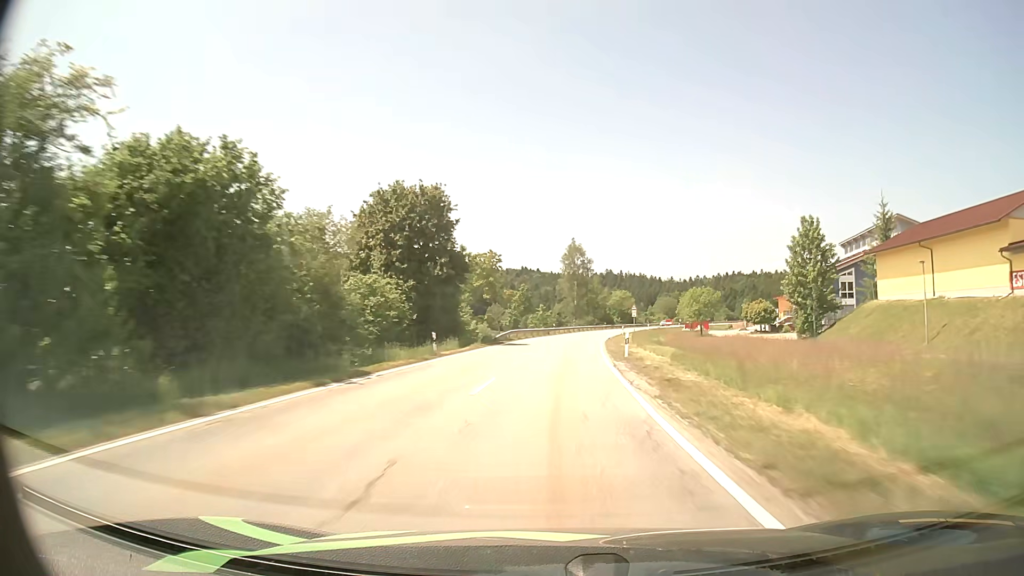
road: secondary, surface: asphalt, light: Day
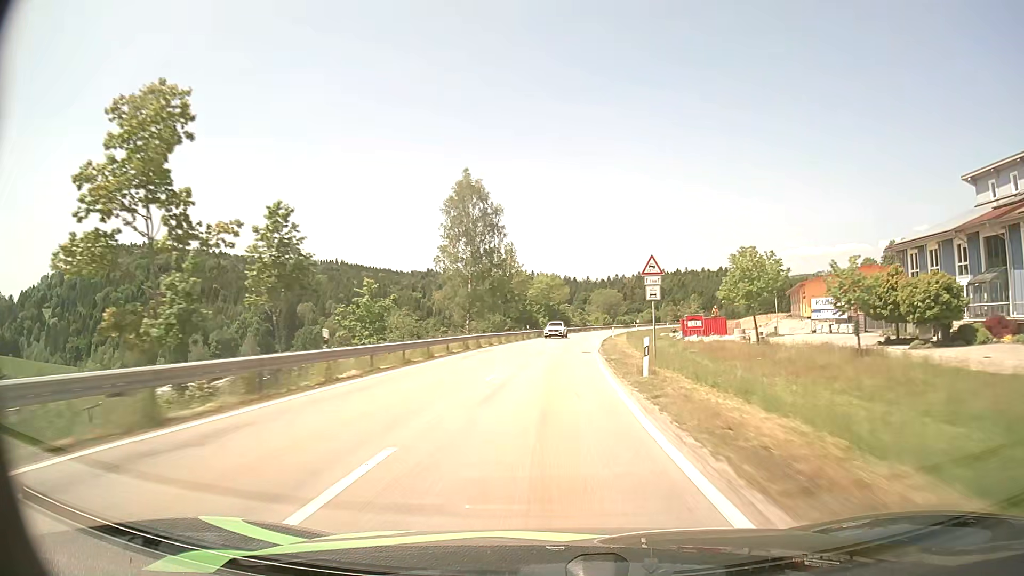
(+4.0, +62.9) m; +8°
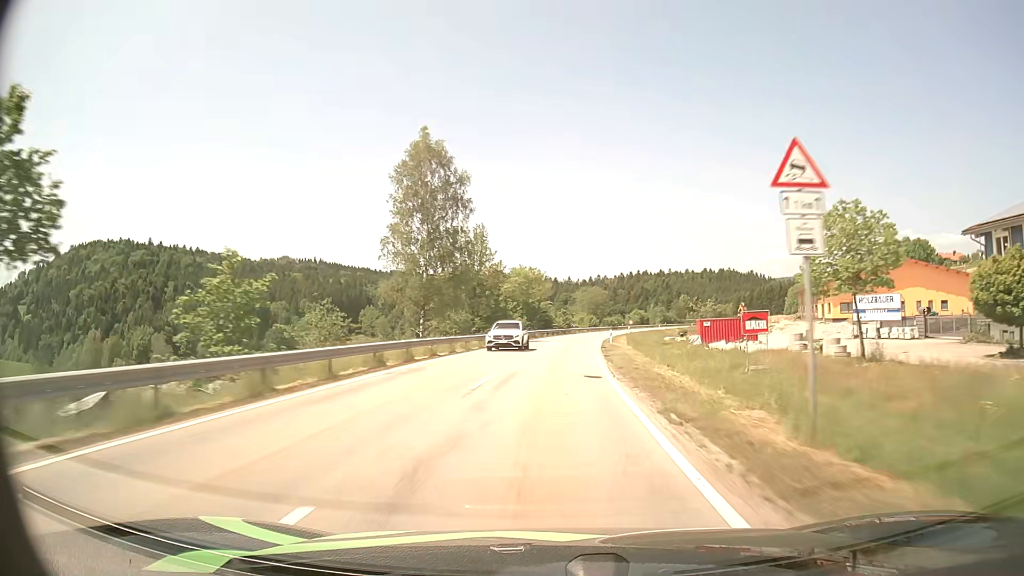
(+0.1, +15.8) m; +1°
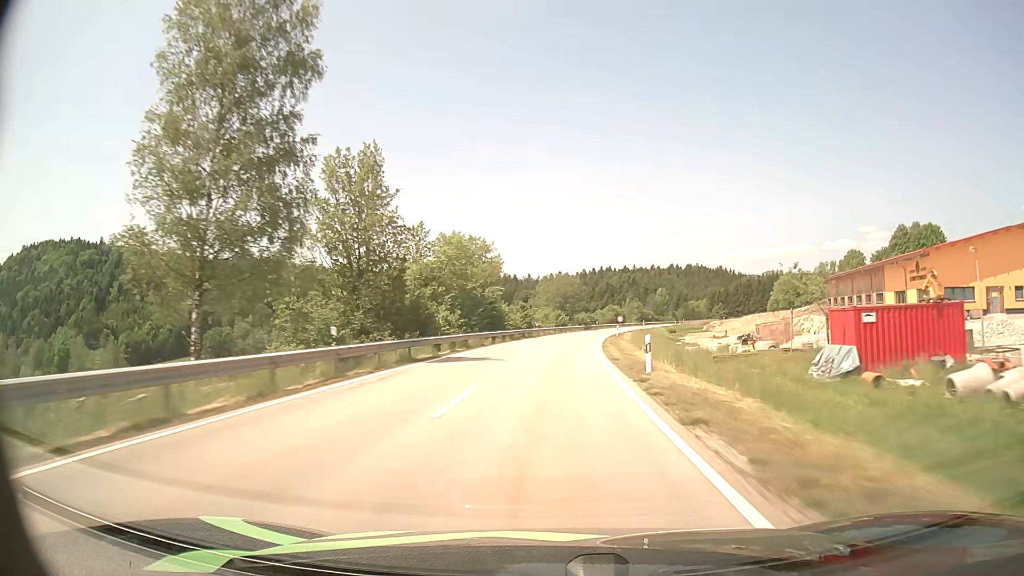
(+1.0, +31.7) m; +3°
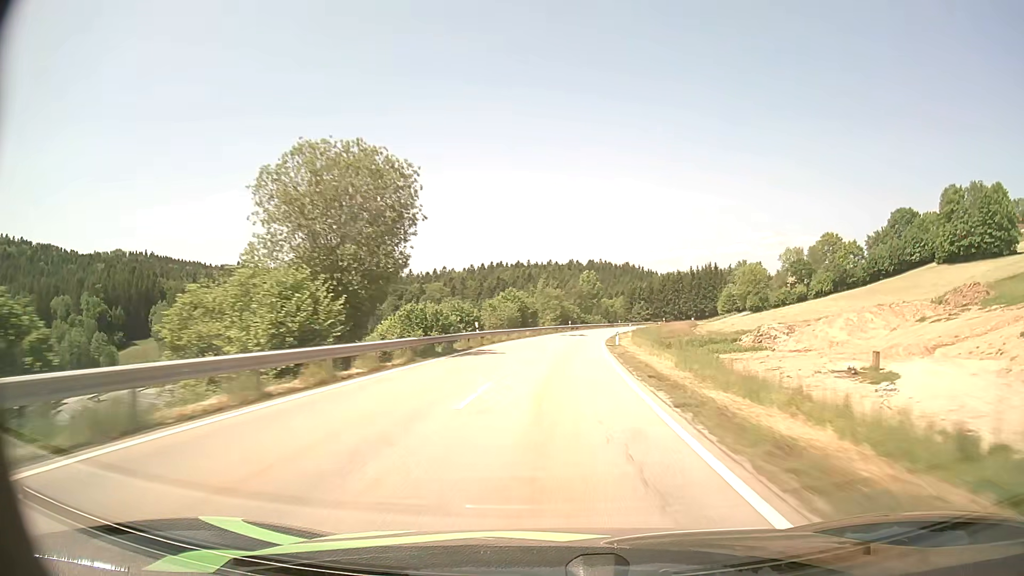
(+6.6, +80.4) m; +9°
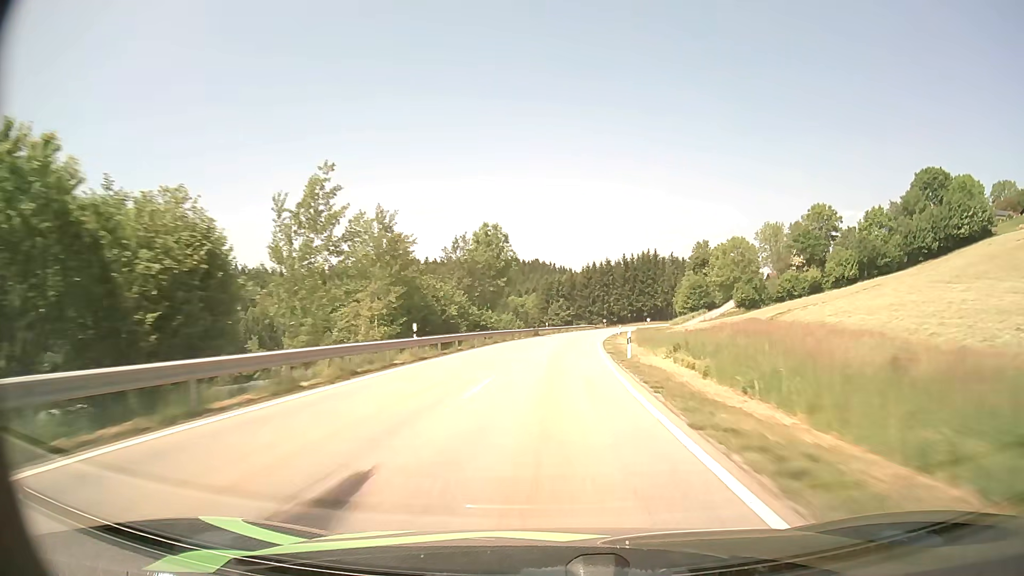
(+4.8, +65.5) m; +8°
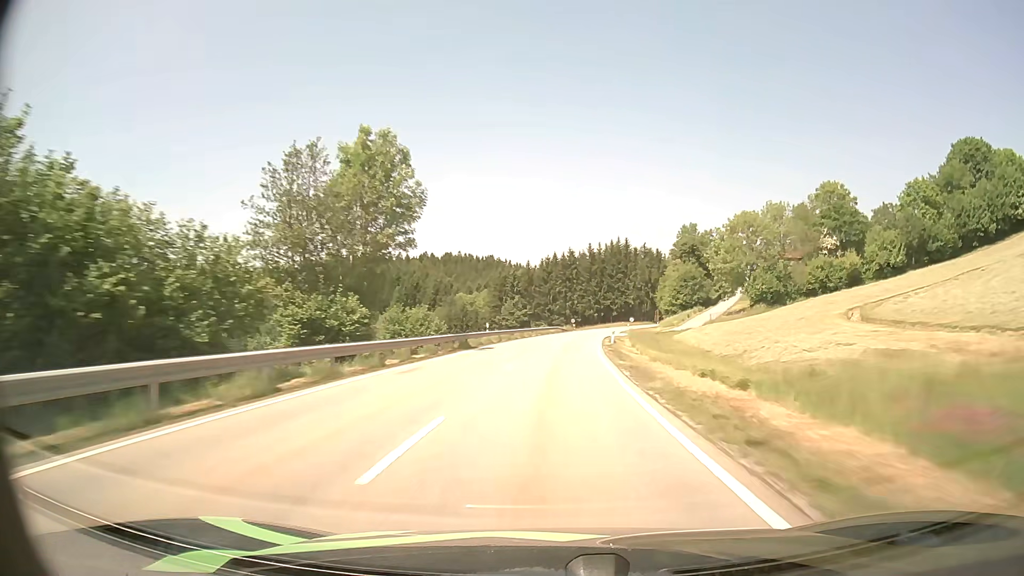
(+0.9, +32.9) m; +4°
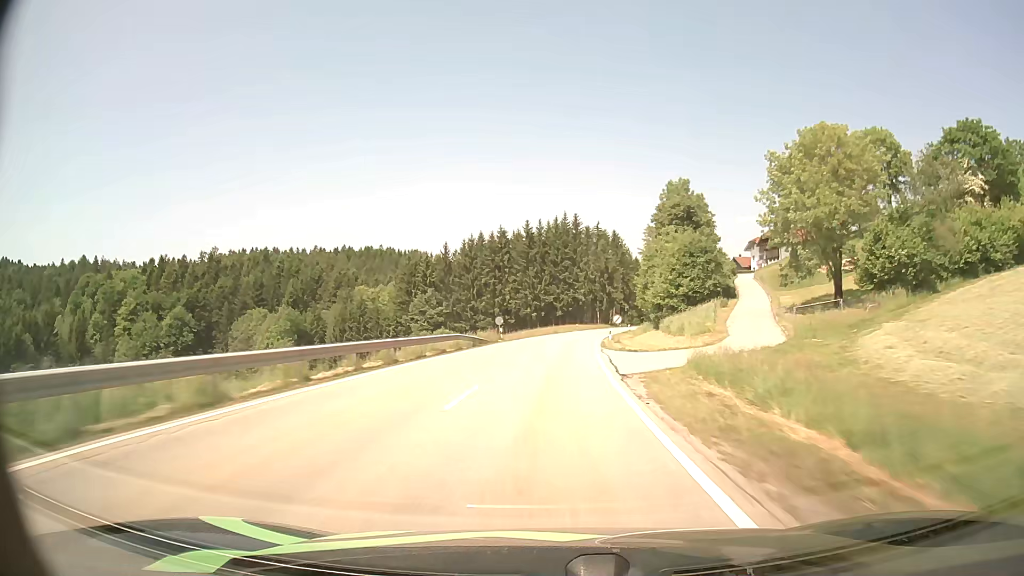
(+2.3, +49.3) m; +6°
(0, +10) (0, +20) (+1, +30) (+2, +40) (+2, +50) (+3, +60) (+5, +70) (+6, +80) (+8, +90) (+10, +99) m
